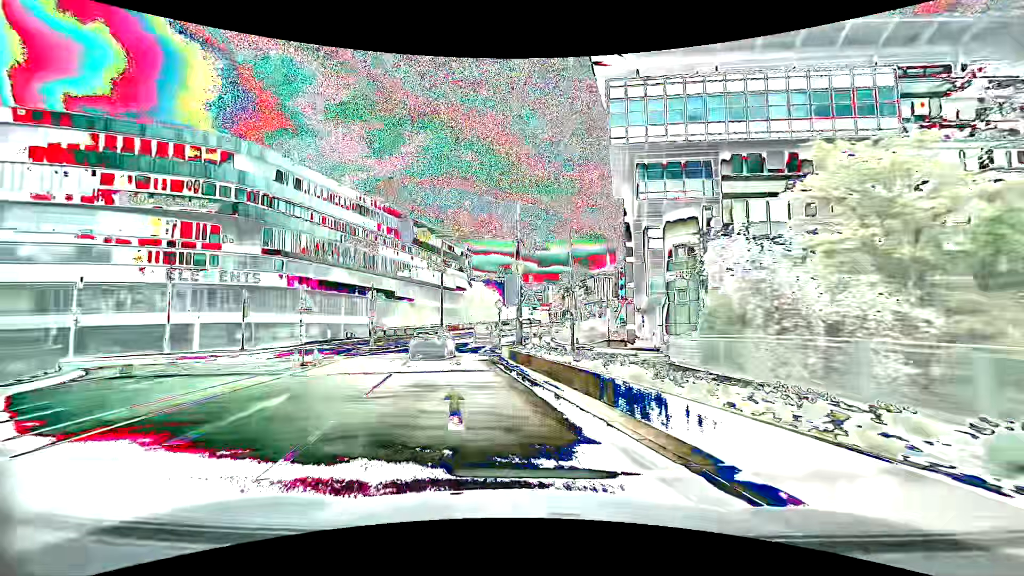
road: primary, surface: asphalt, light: Day
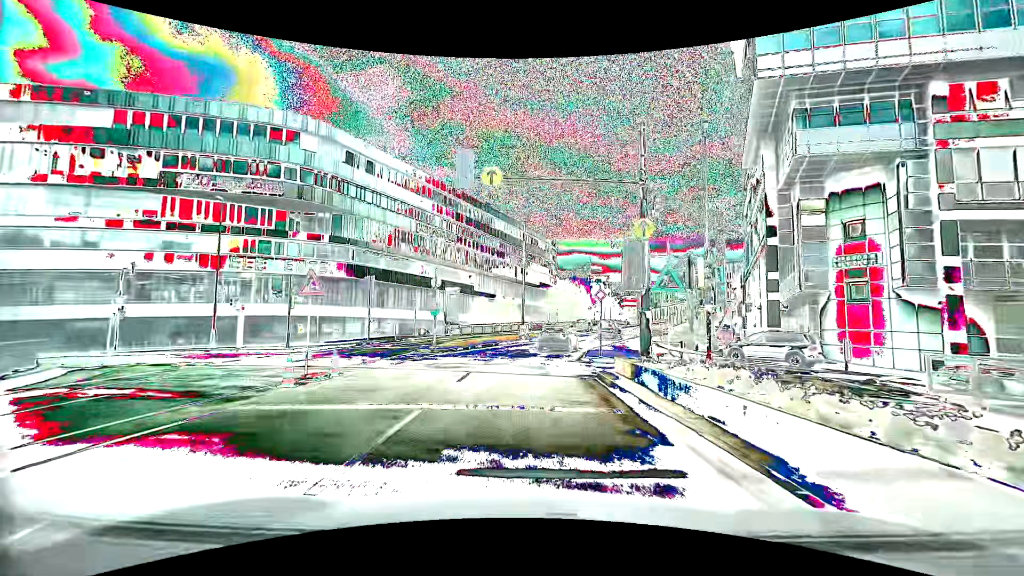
(-0.9, +8.4) m; -10°
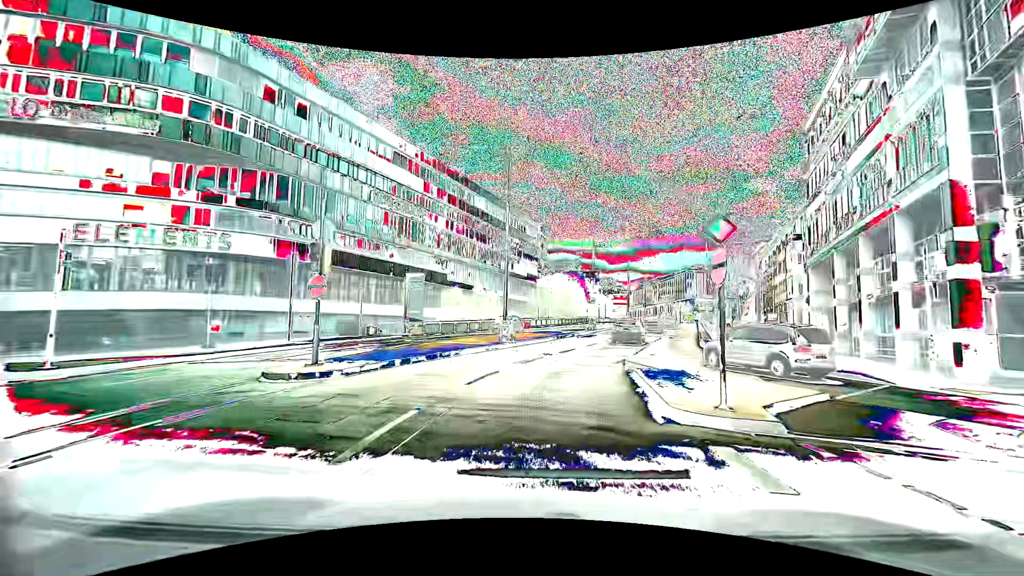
(+0.2, +14.7) m; +2°
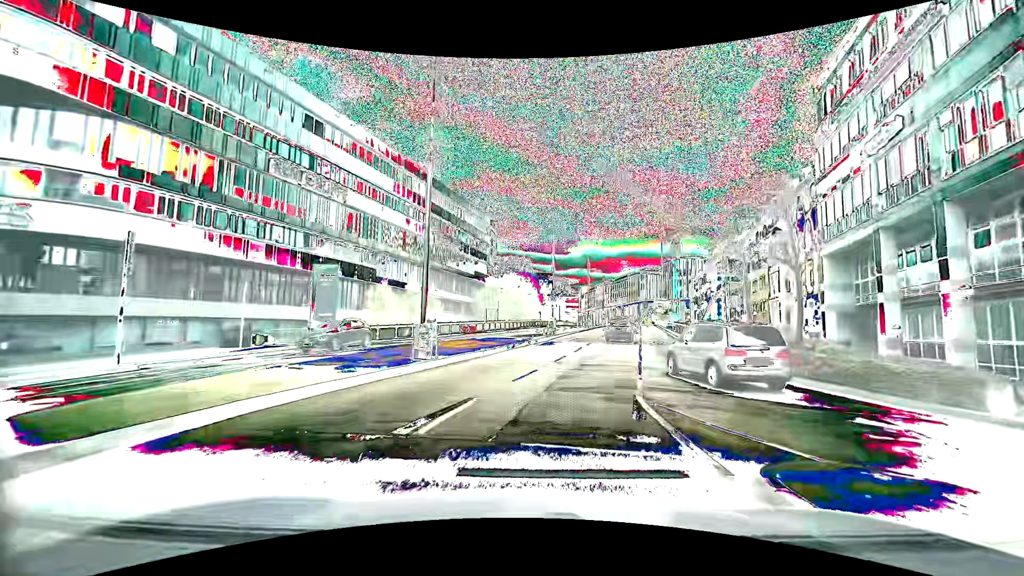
(+0.5, +10.0) m; +5°
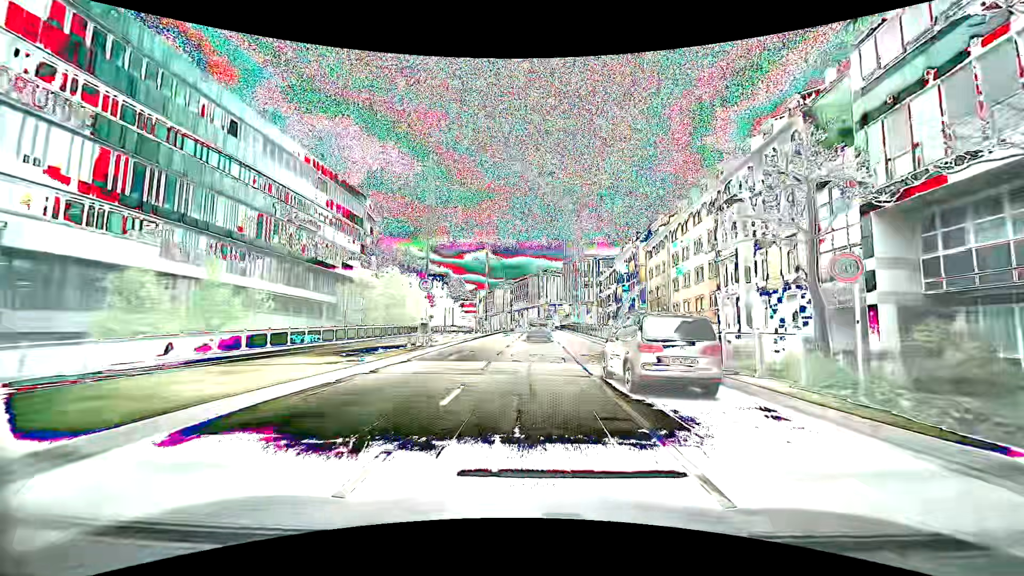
(+1.8, +15.7) m; +12°
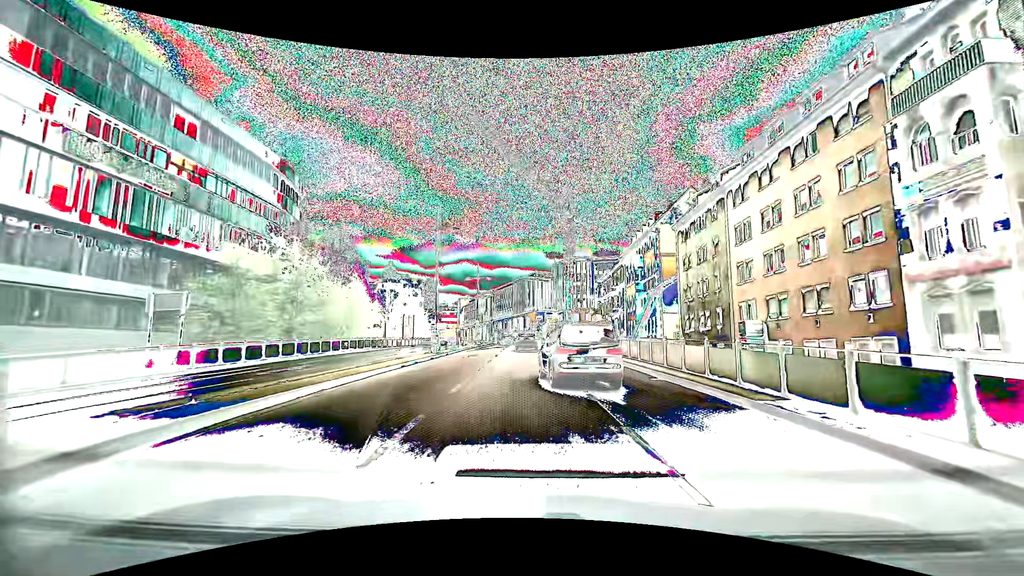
(+0.6, +21.0) m; +2°
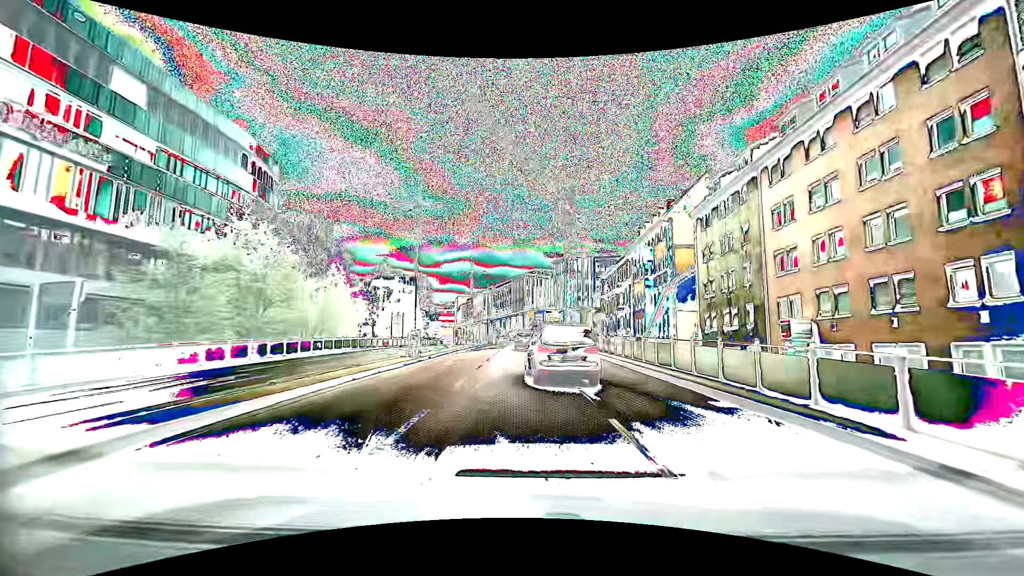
(0.0, +5.4) m; 0°
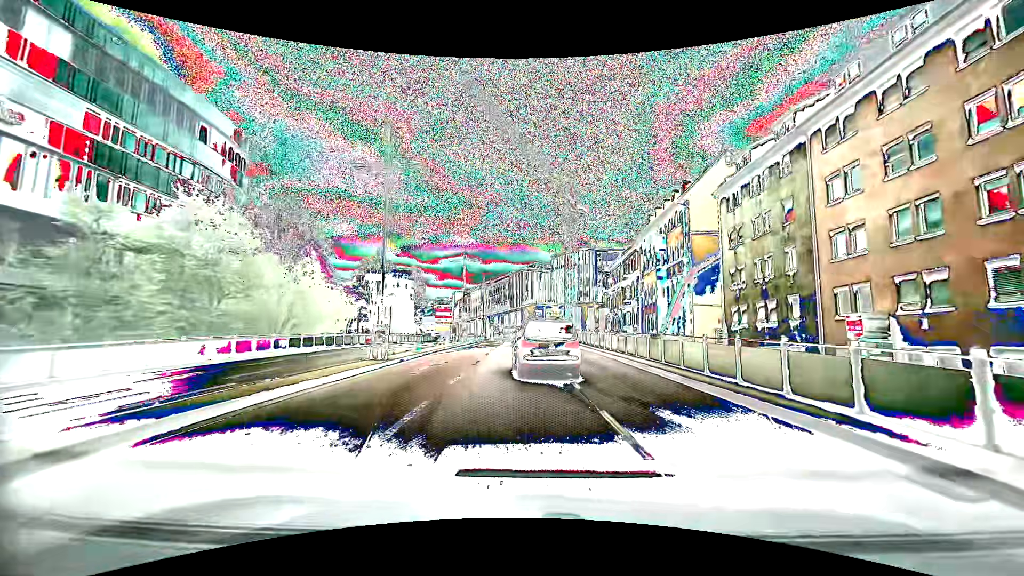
(0.0, +5.6) m; -1°
